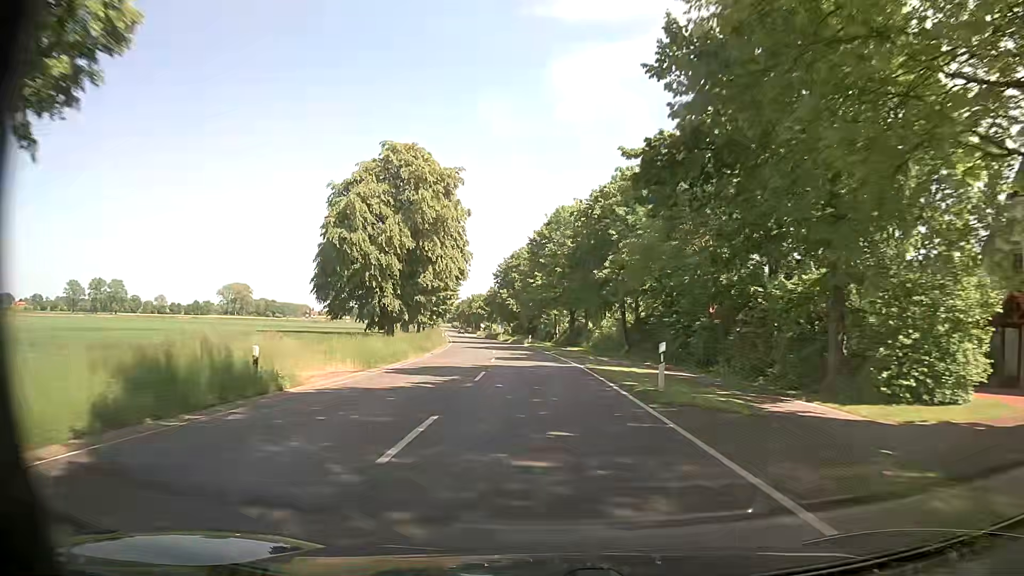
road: secondary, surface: asphalt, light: Day
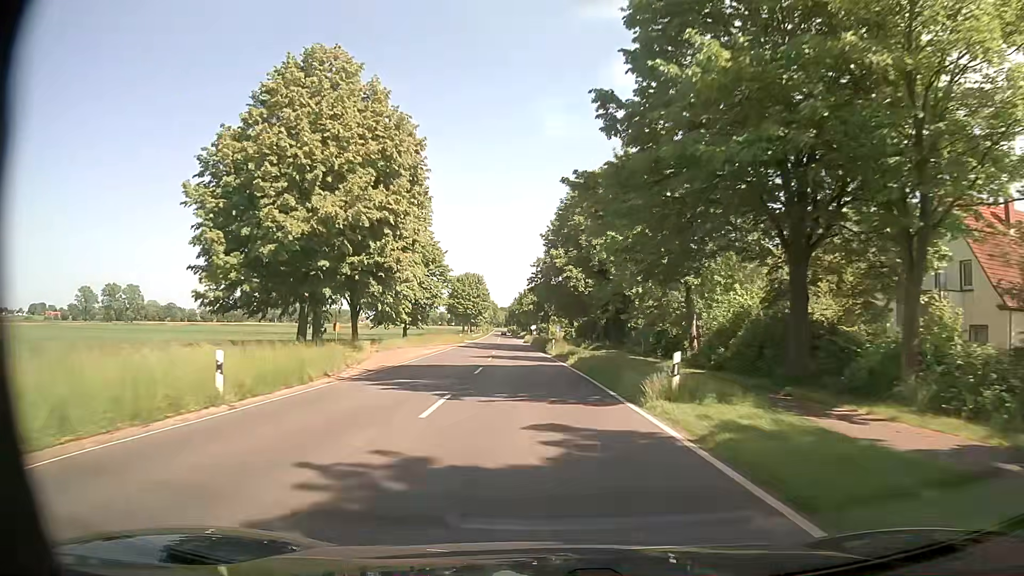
(-2.4, +56.6) m; -5°
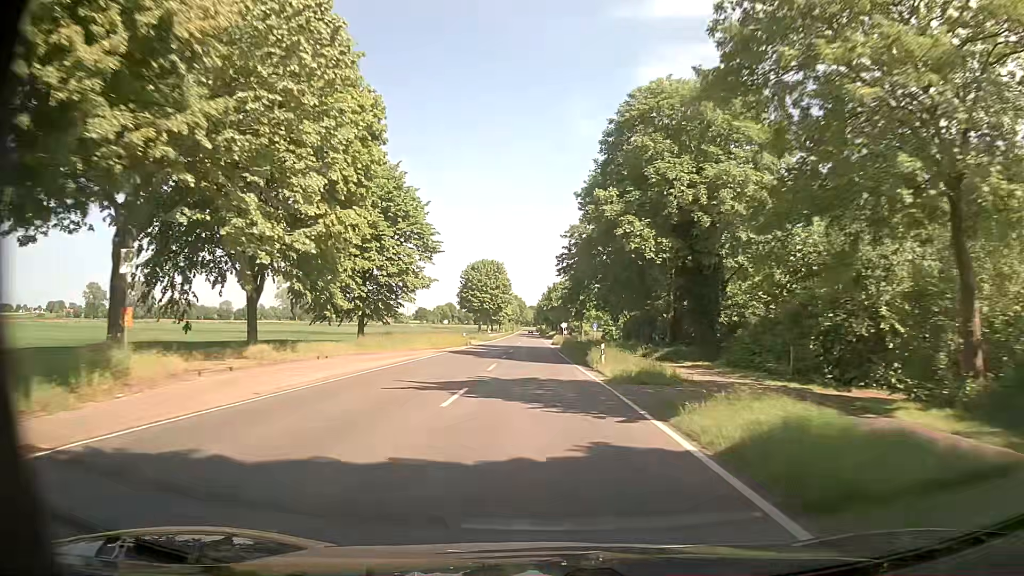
(-0.6, +22.7) m; -2°
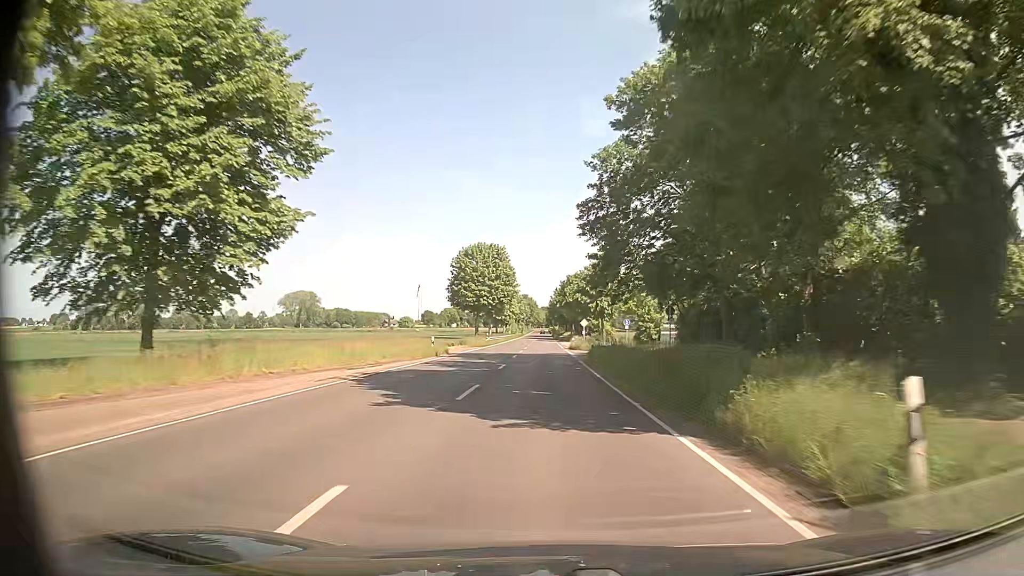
(-0.5, +22.7) m; -2°
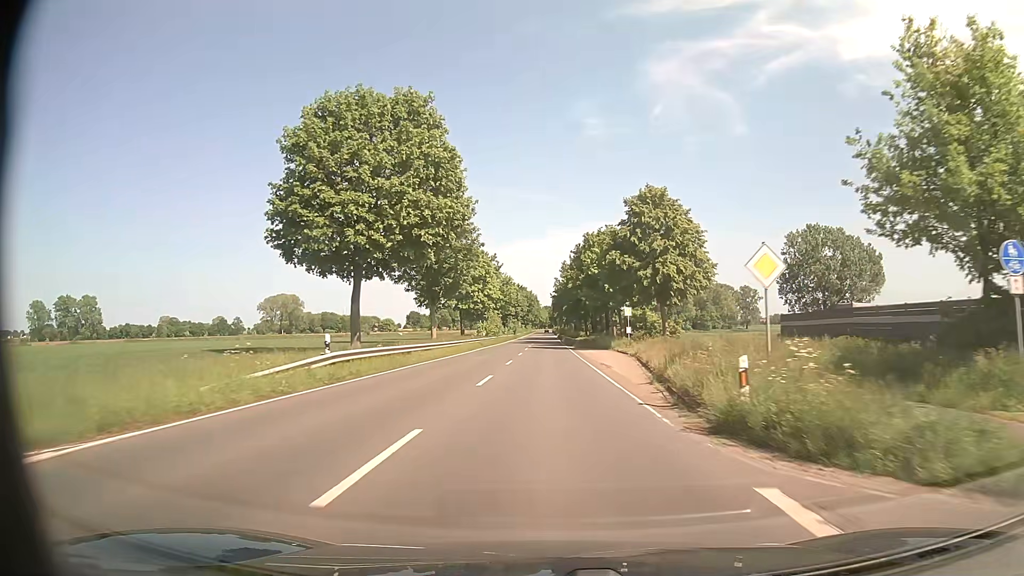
(-0.2, +56.8) m; 0°
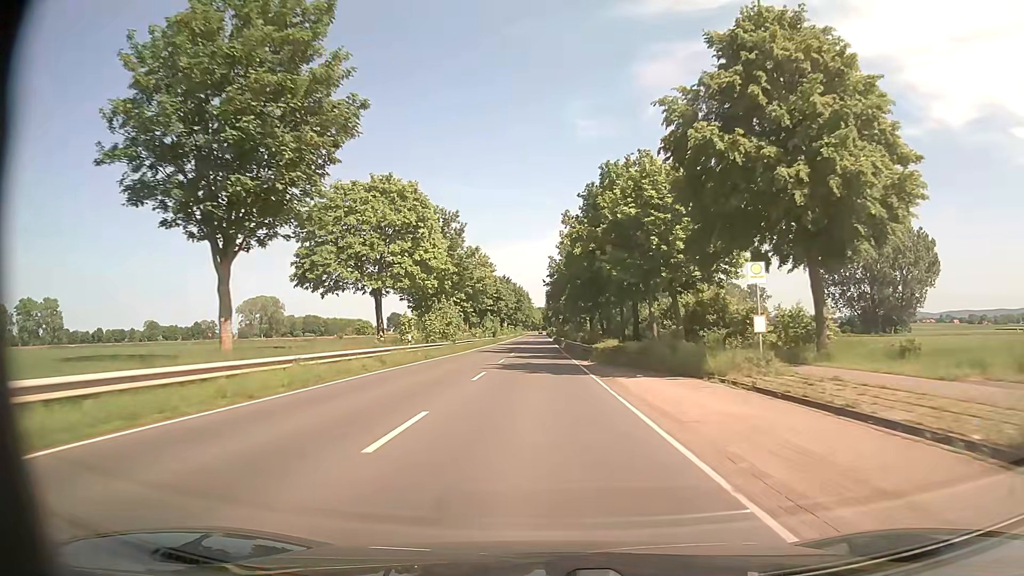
(+0.2, +34.0) m; +1°
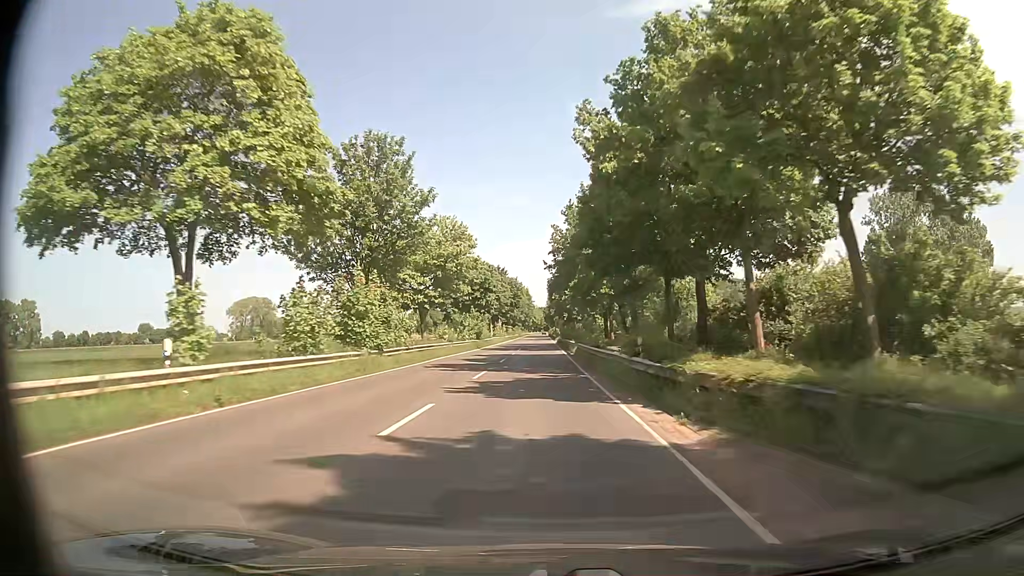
(0.0, +22.6) m; 0°
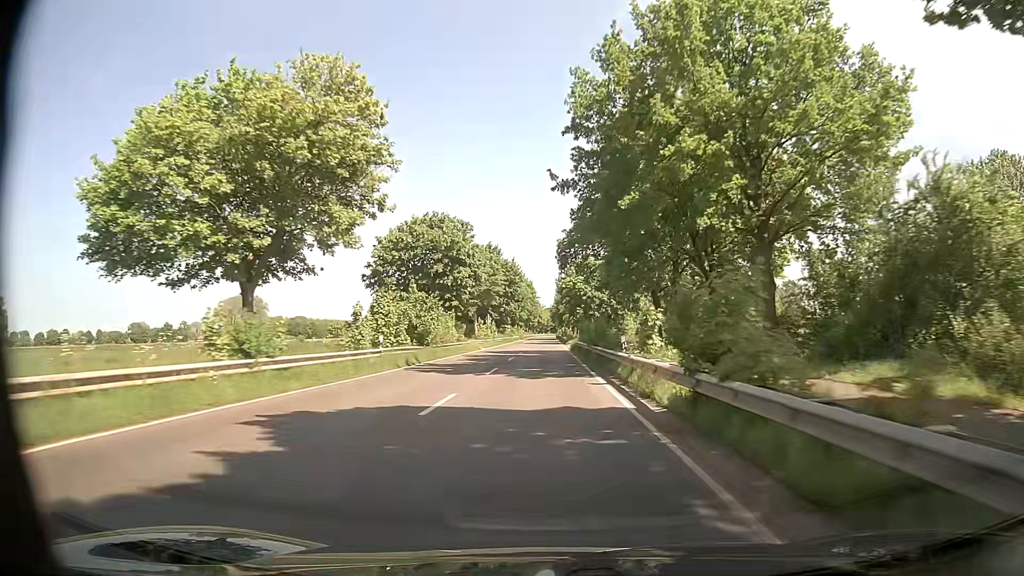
(-0.3, +33.8) m; -1°
(0, +10) (0, +20) (0, +30) (0, +40) (0, +50) (0, +60) (0, +70) (0, +80) (0, +90) (0, +100) m
